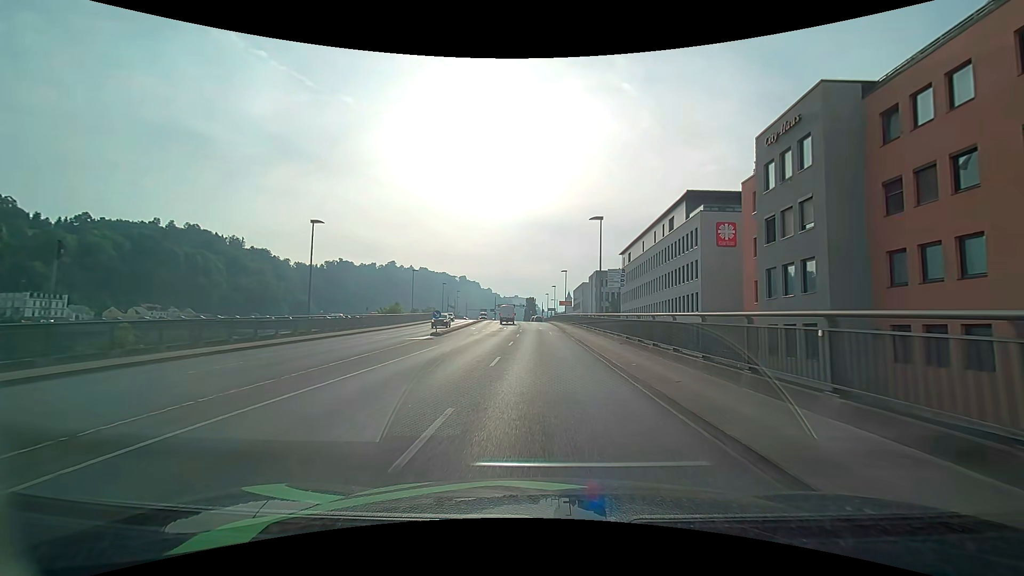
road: primary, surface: asphalt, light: Day
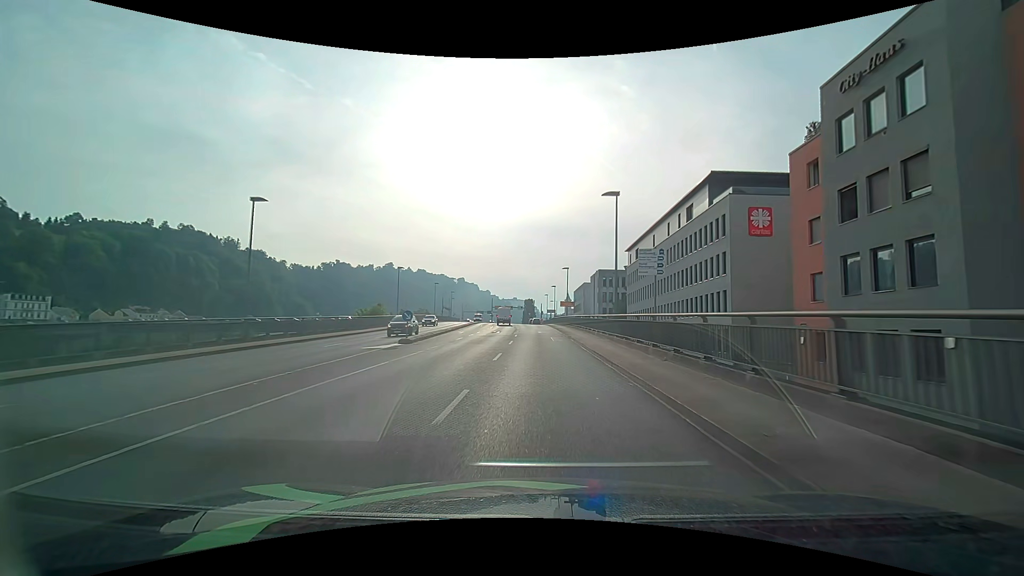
(0.0, +7.3) m; 0°
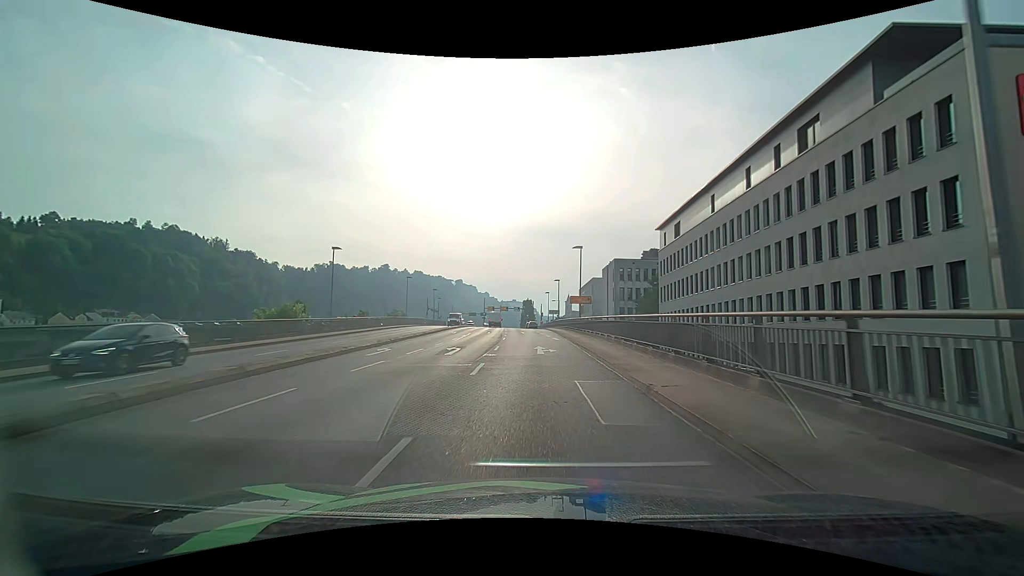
(+0.1, +21.7) m; 0°
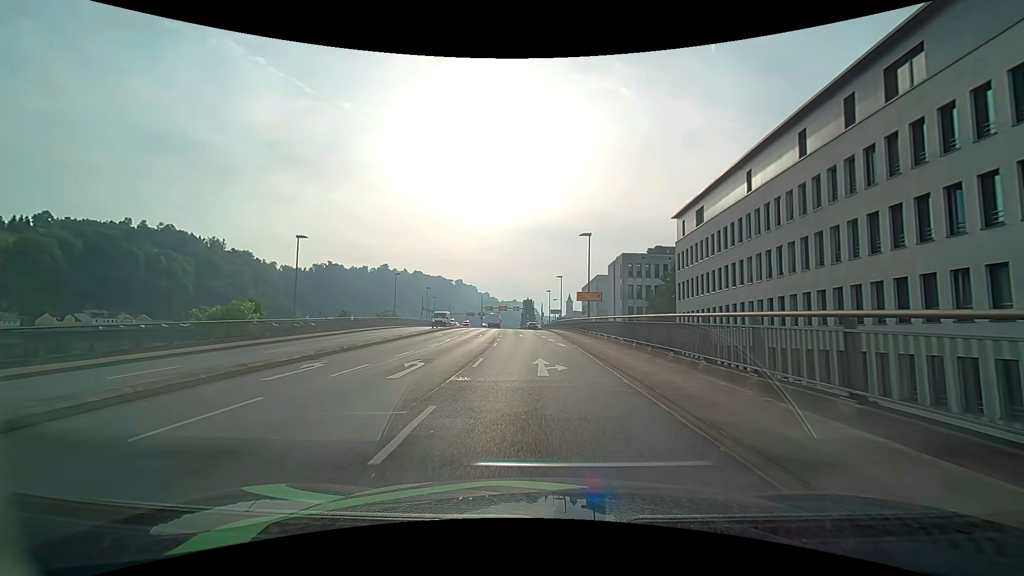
(0.0, +7.1) m; 0°
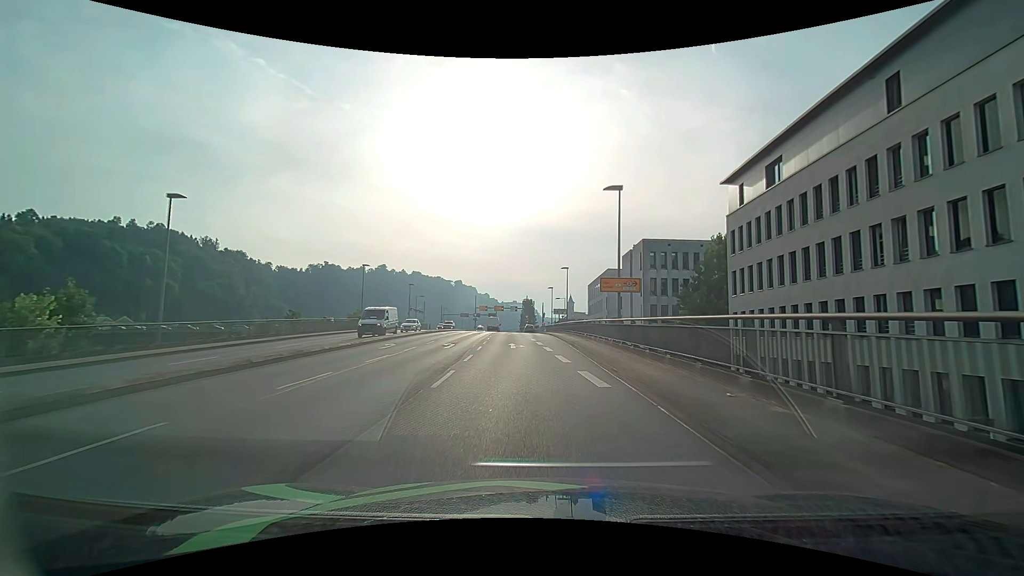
(0.0, +14.1) m; 0°
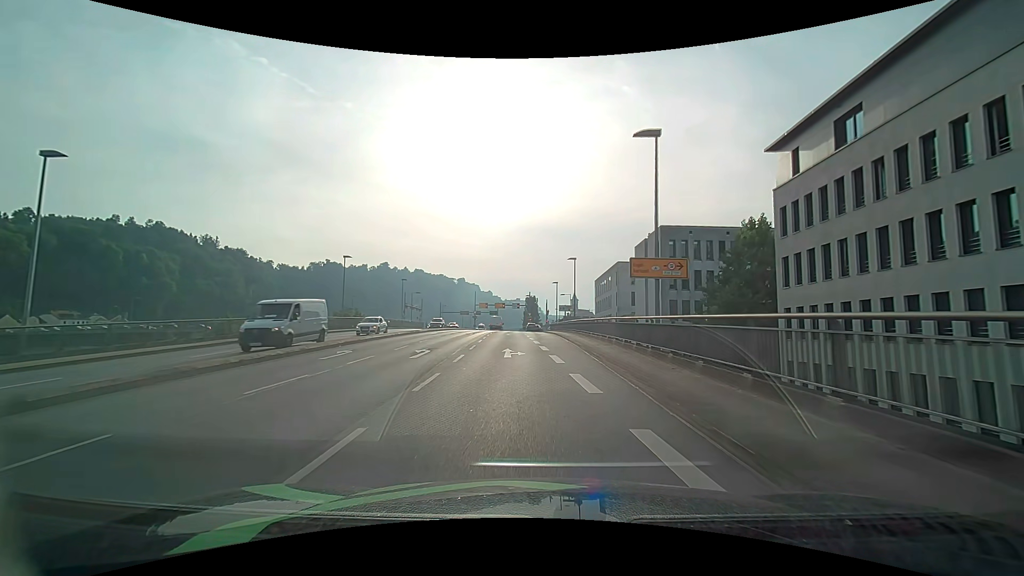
(0.0, +7.0) m; -1°
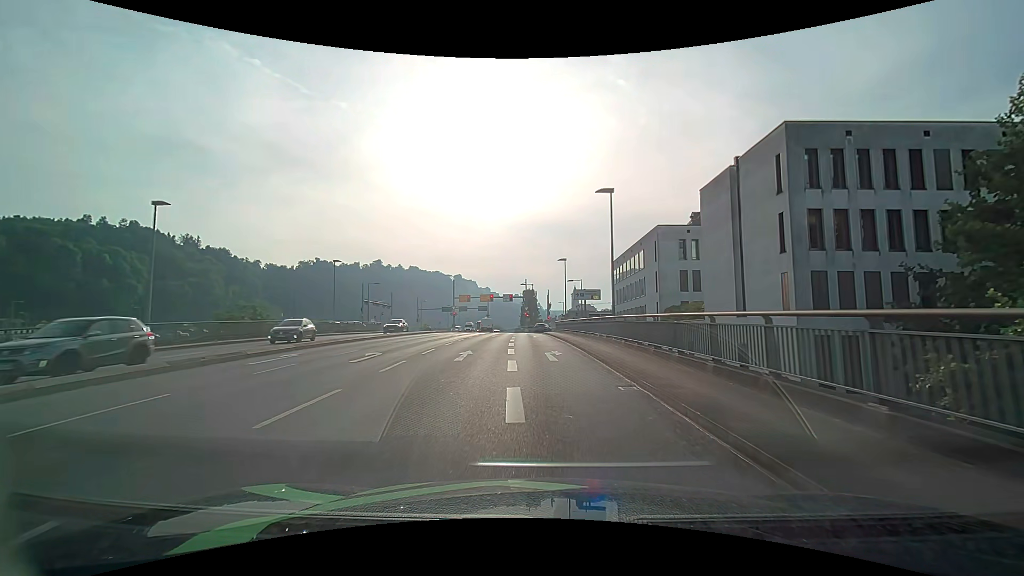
(0.0, +26.6) m; 0°
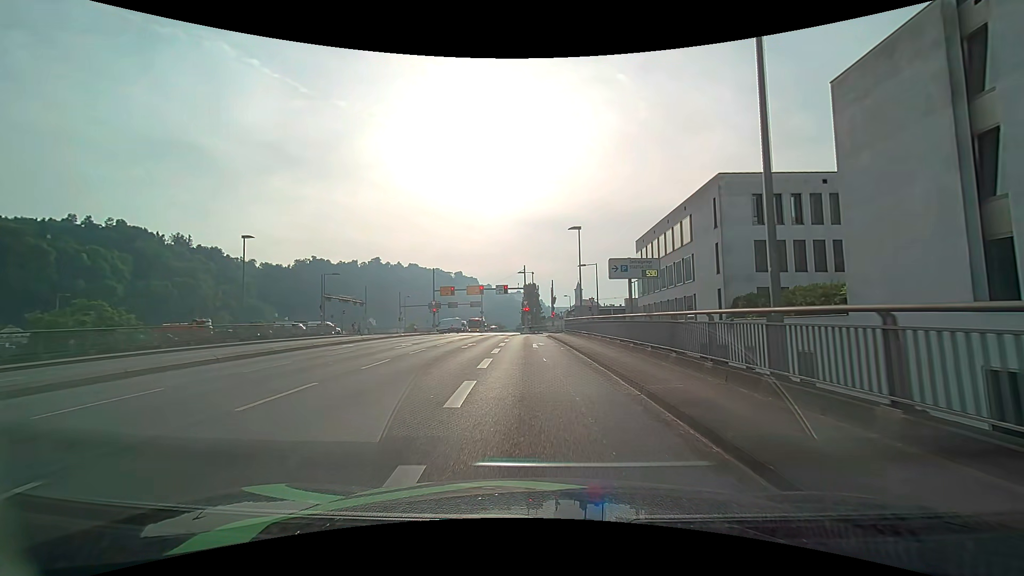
(0.0, +16.8) m; 0°
